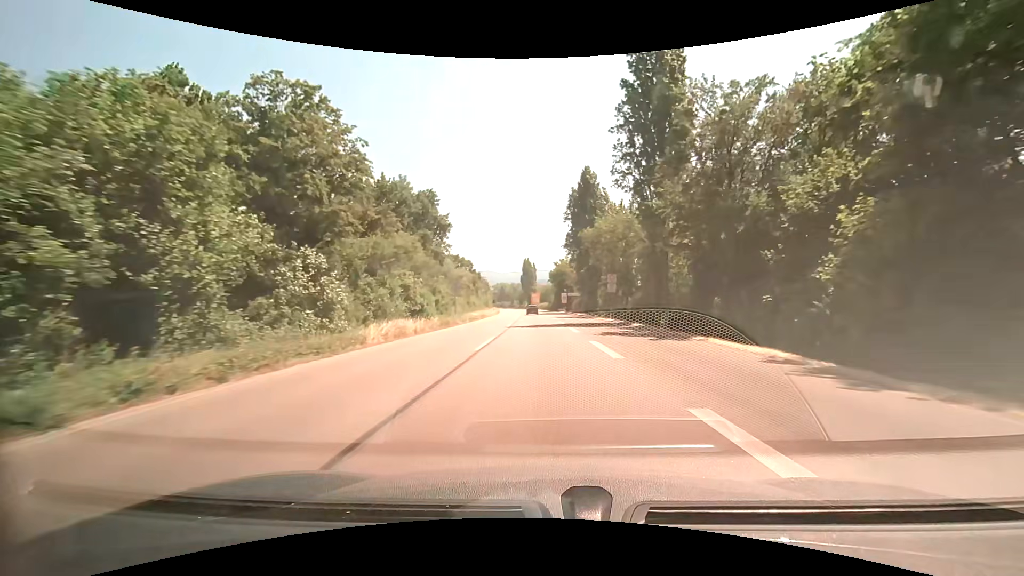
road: secondary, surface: asphalt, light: Day
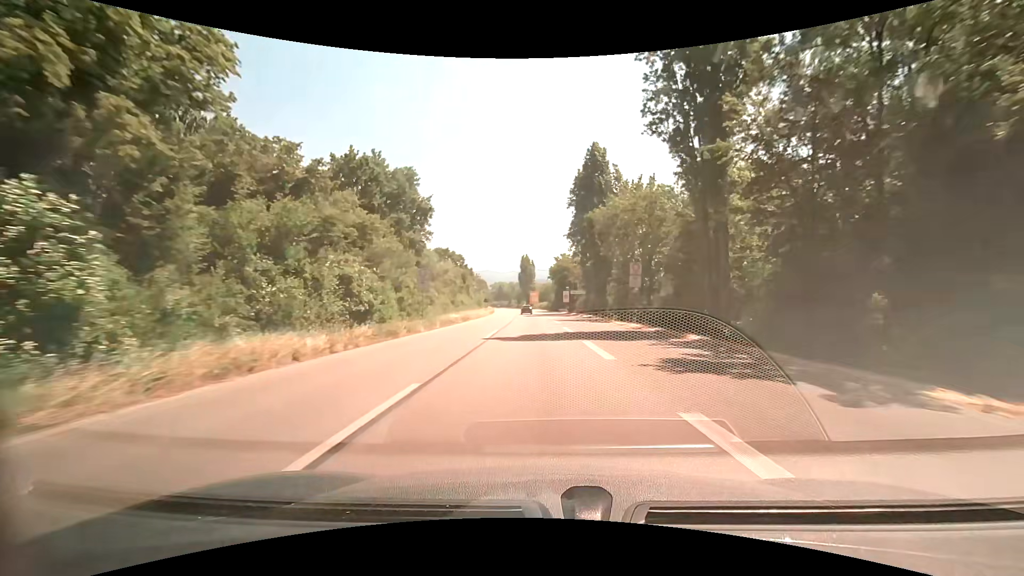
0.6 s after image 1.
(0.0, +12.2) m; 0°
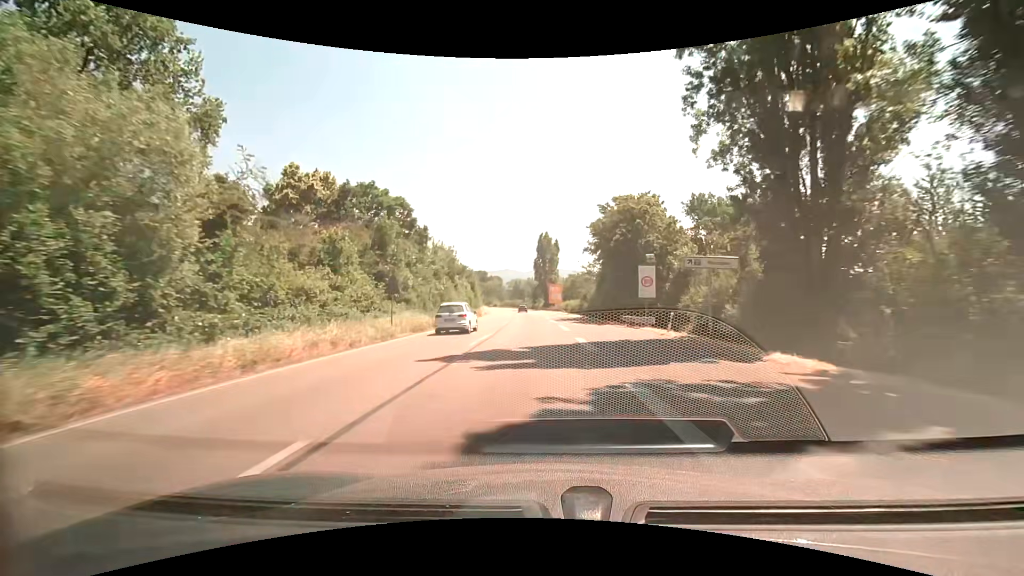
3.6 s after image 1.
(-1.0, +57.6) m; -2°
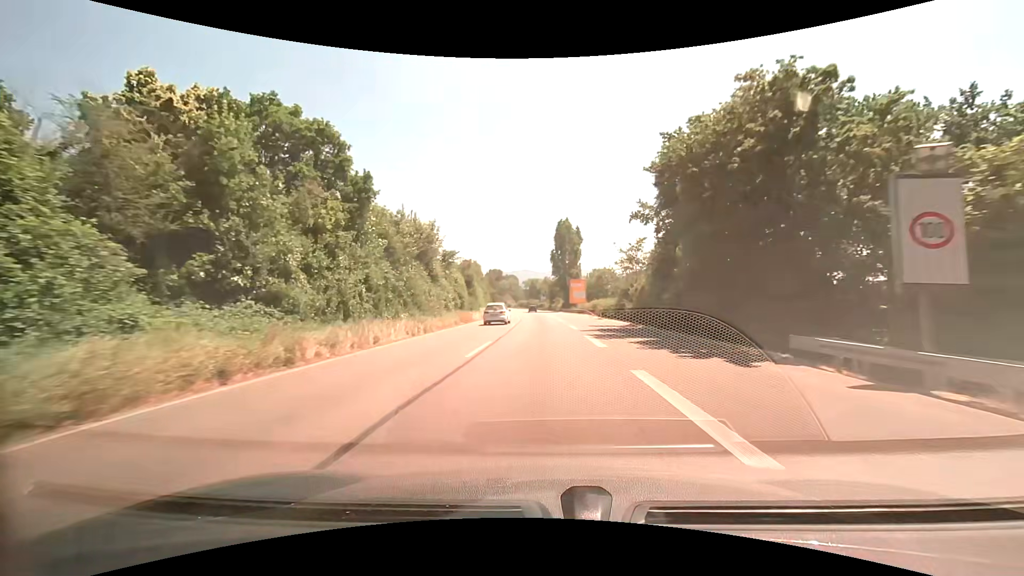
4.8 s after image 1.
(-0.3, +22.1) m; -2°
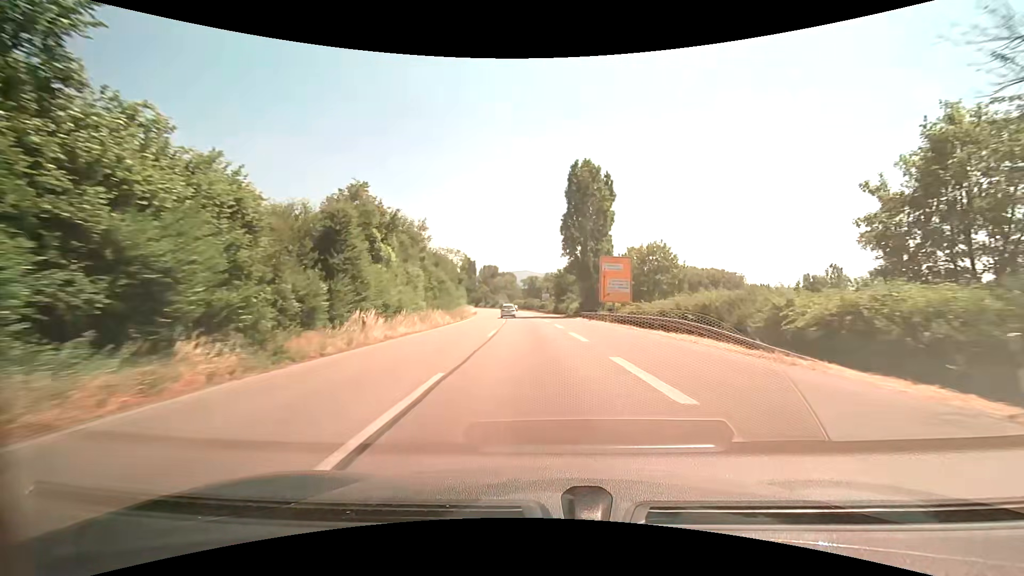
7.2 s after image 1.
(-0.8, +45.4) m; 0°
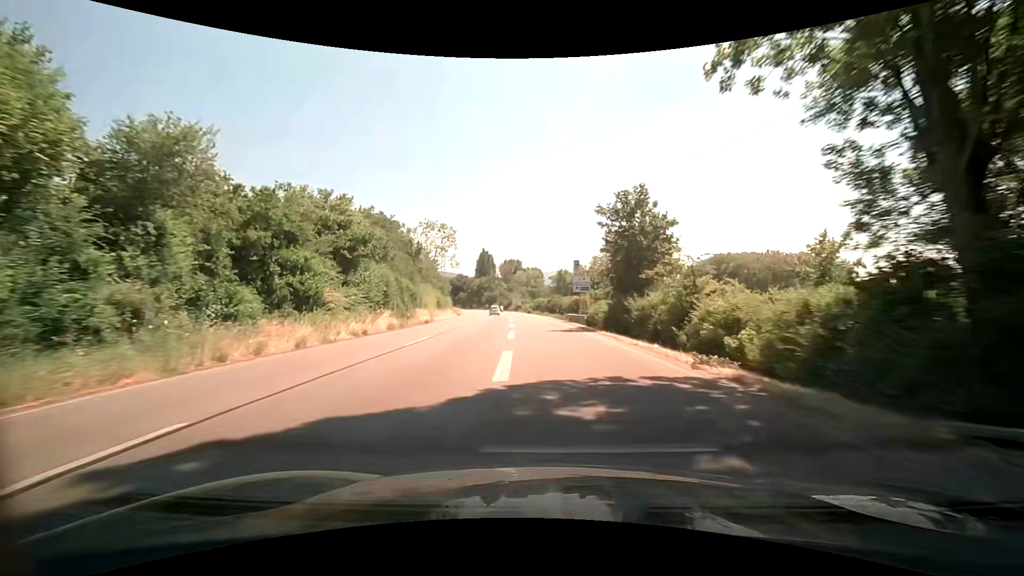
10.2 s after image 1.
(0.0, +58.1) m; -3°
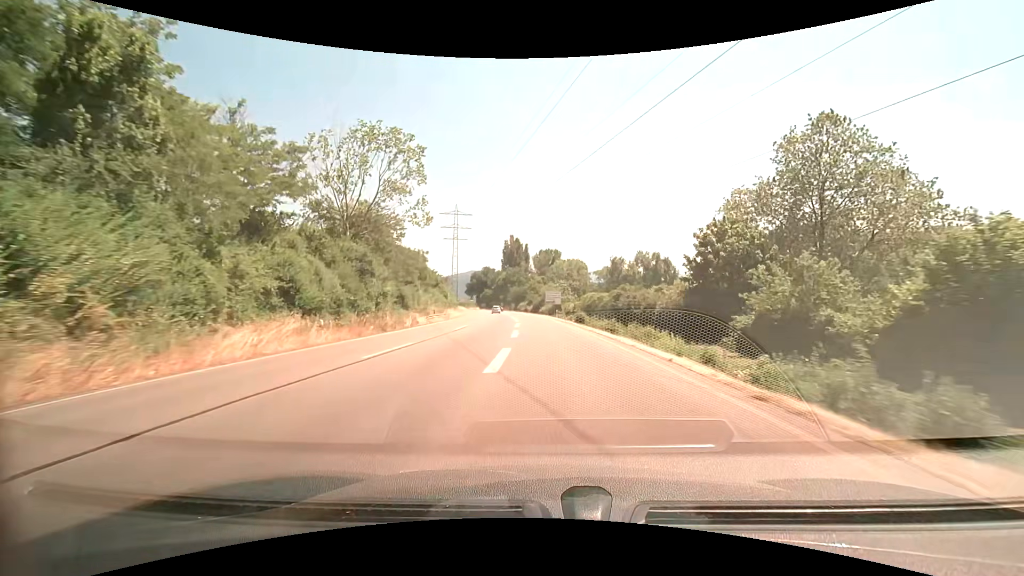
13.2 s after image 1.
(-2.9, +58.9) m; -4°
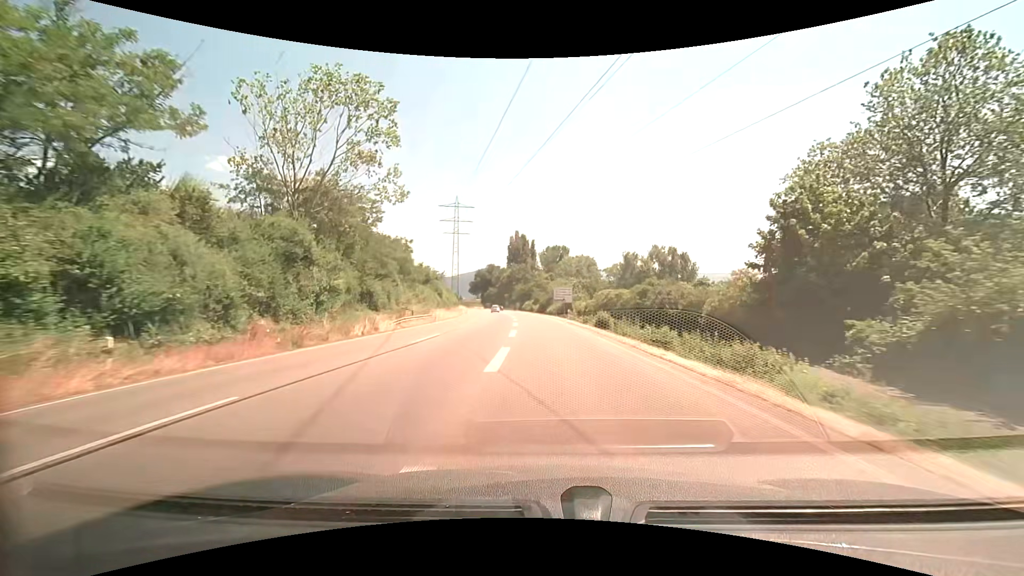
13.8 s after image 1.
(-0.1, +11.9) m; -1°
(0, +10) (0, +20) (0, +30) (-1, +40) (-1, +50) (-2, +60) (-3, +70) (-4, +80) (-5, +90) (-7, +100) m
